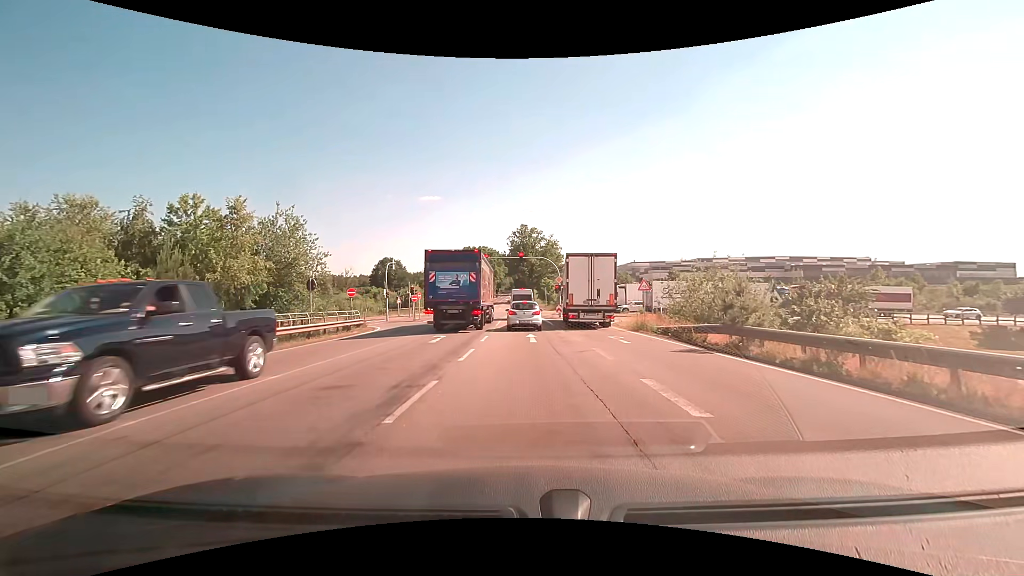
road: primary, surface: asphalt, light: Day
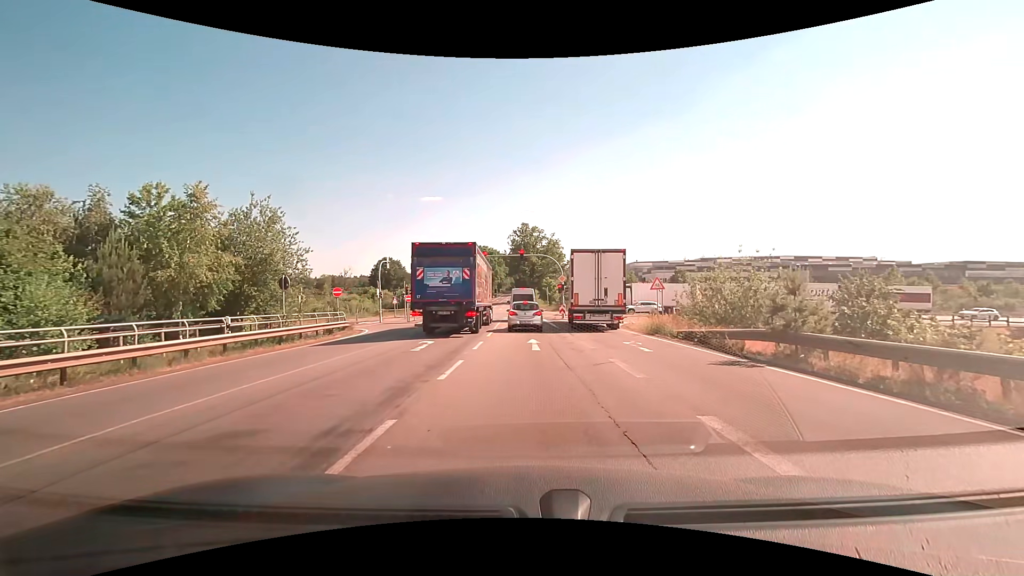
(0.0, +2.8) m; 0°
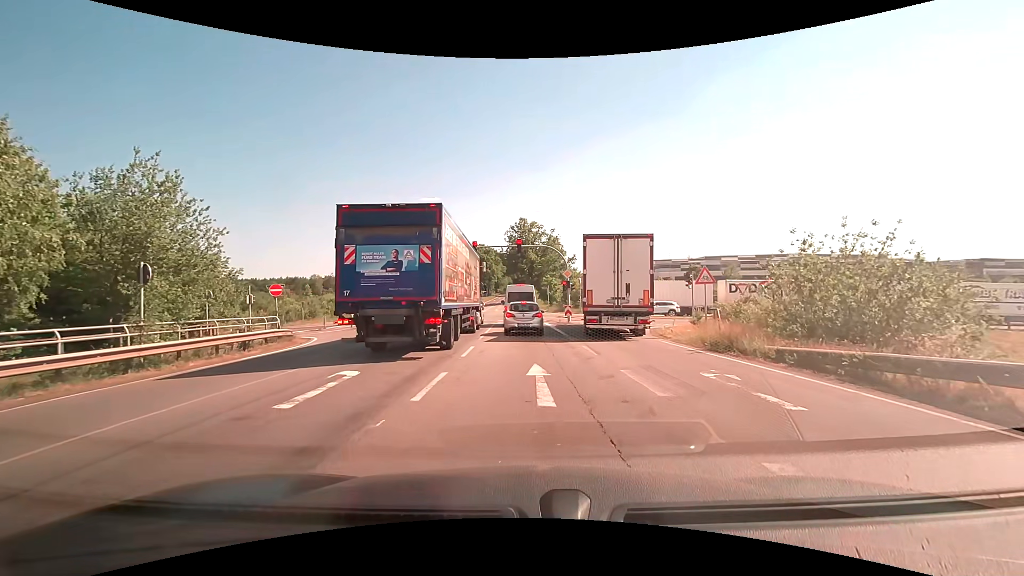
(0.0, +7.8) m; 0°
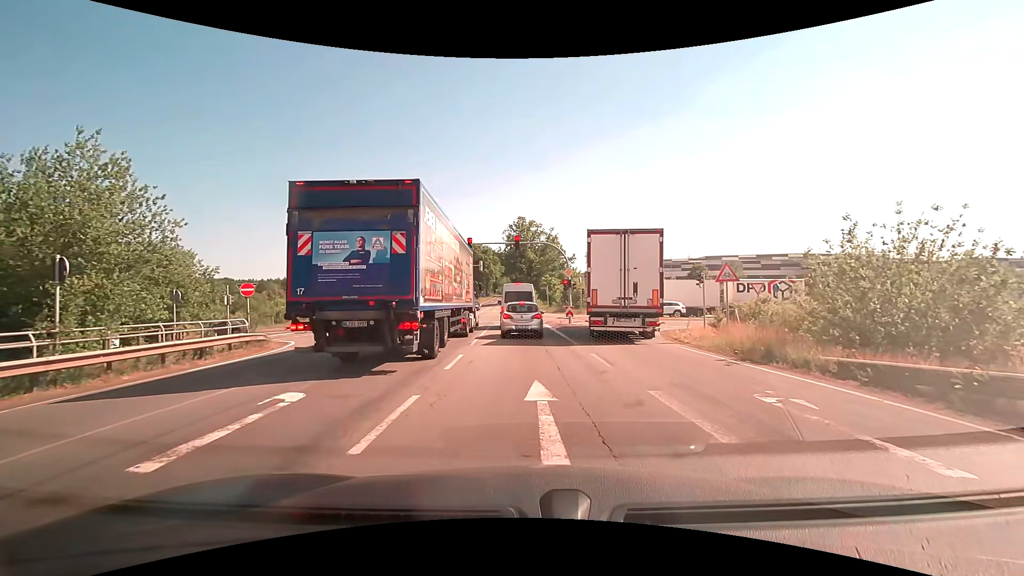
(0.0, +2.4) m; 0°
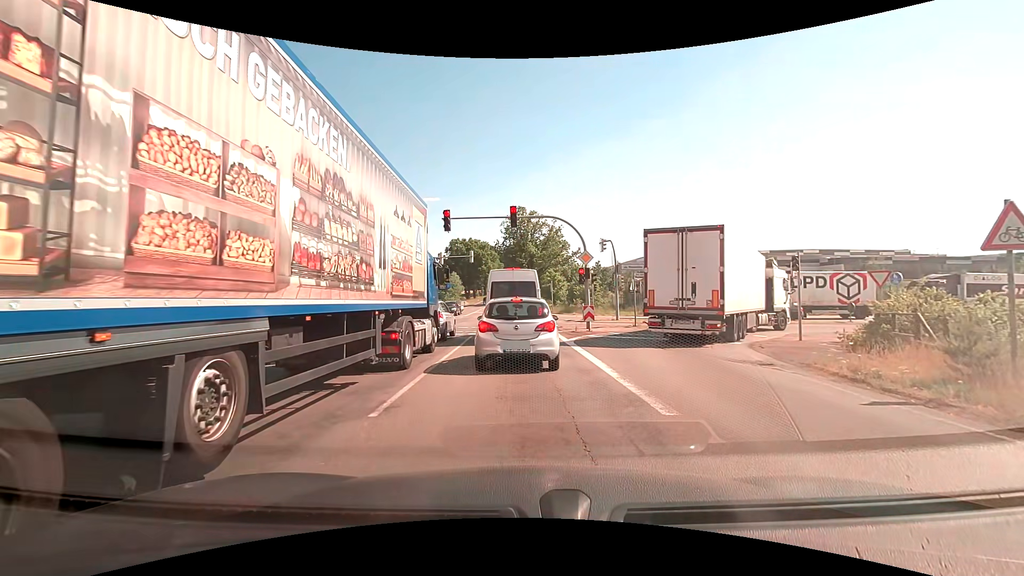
(0.0, +10.7) m; -1°
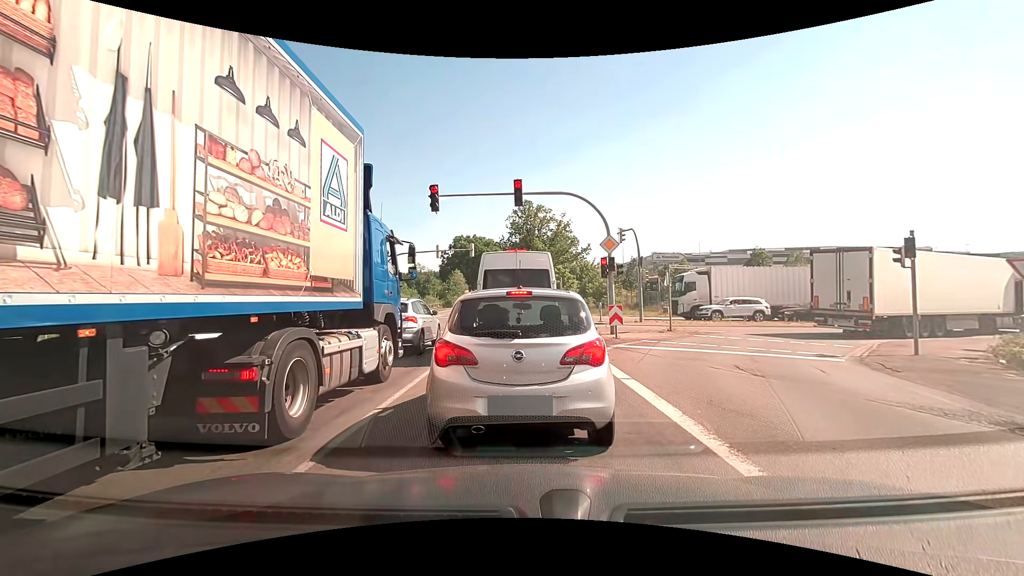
(0.0, +5.3) m; 0°
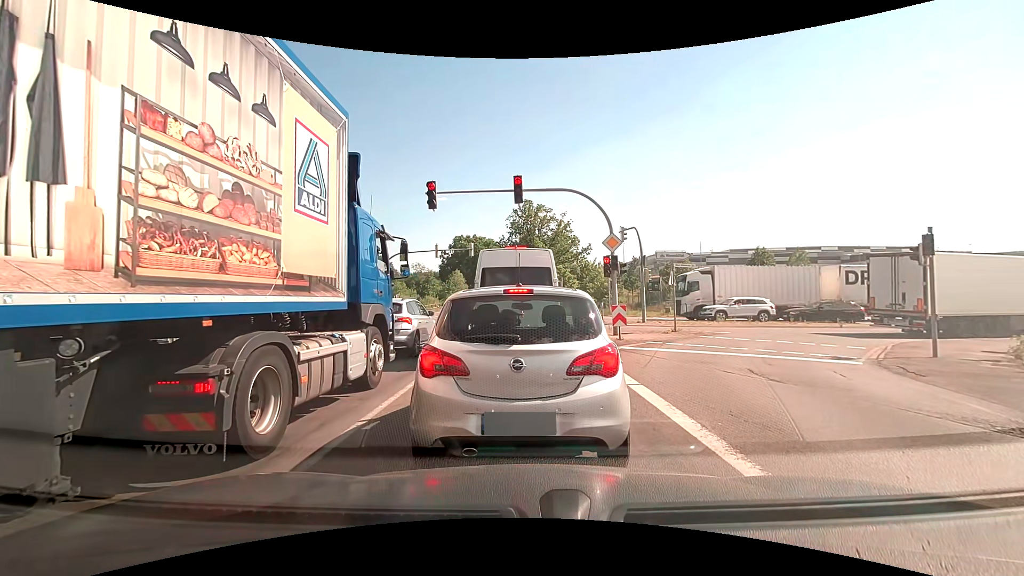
(0.0, +0.6) m; 0°
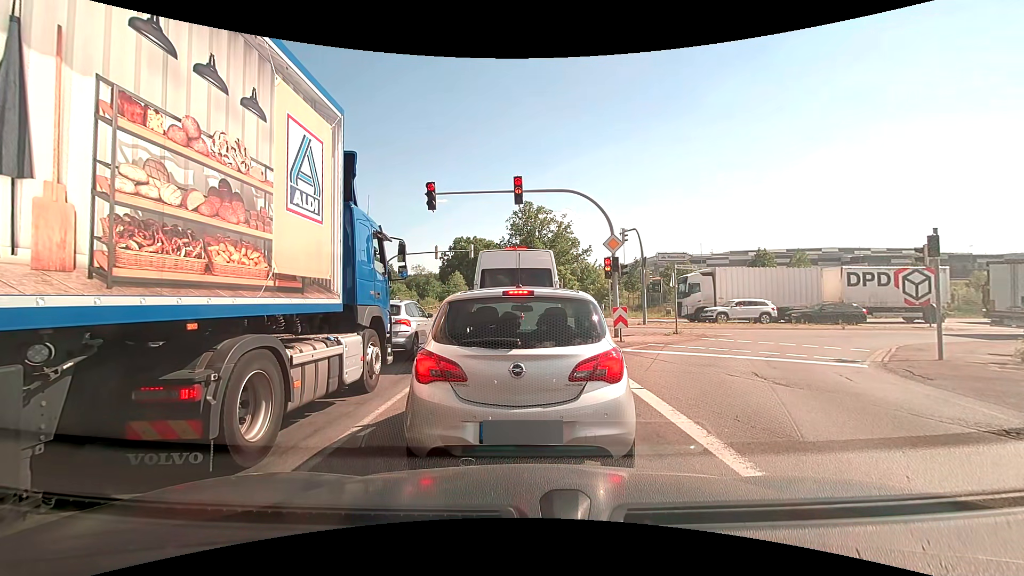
(0.0, +0.2) m; 0°
(0, +10) (0, +20) (-1, +30) (-1, +40) (-1, +50) (-1, +60) (-1, +70) (-1, +80) (-1, +90) (-1, +100) m
